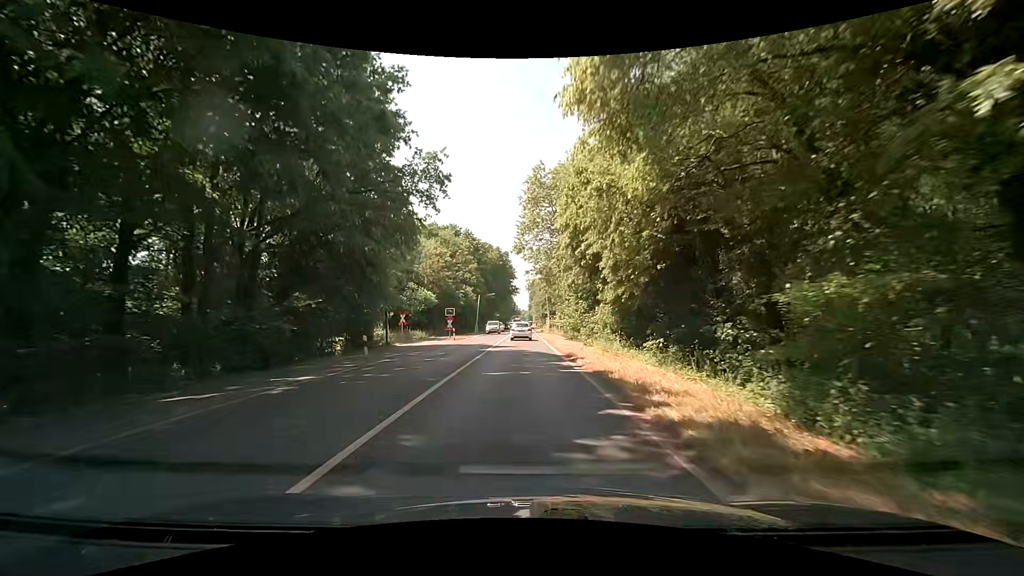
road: secondary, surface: asphalt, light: Day
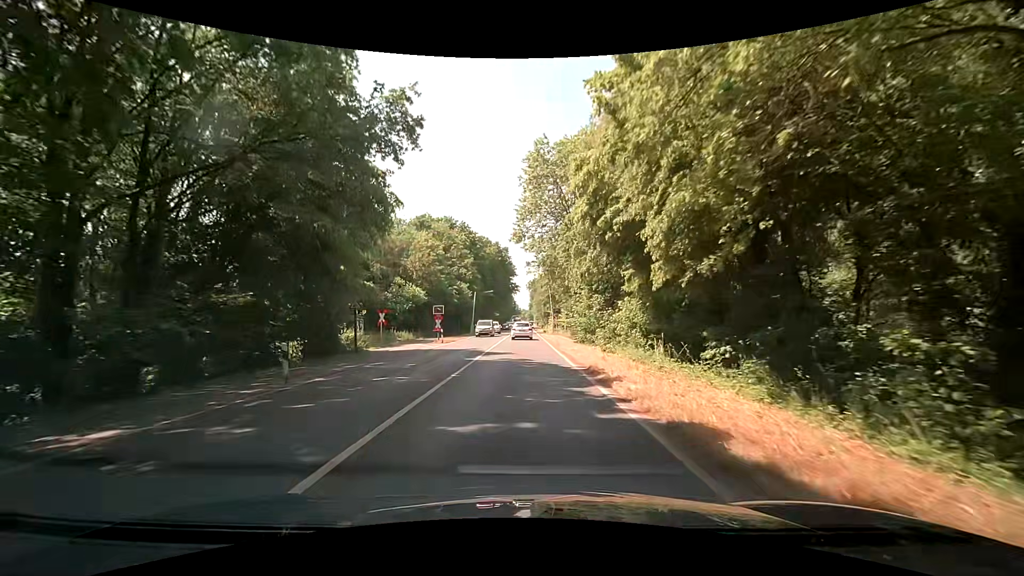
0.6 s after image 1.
(-0.3, +7.0) m; -2°
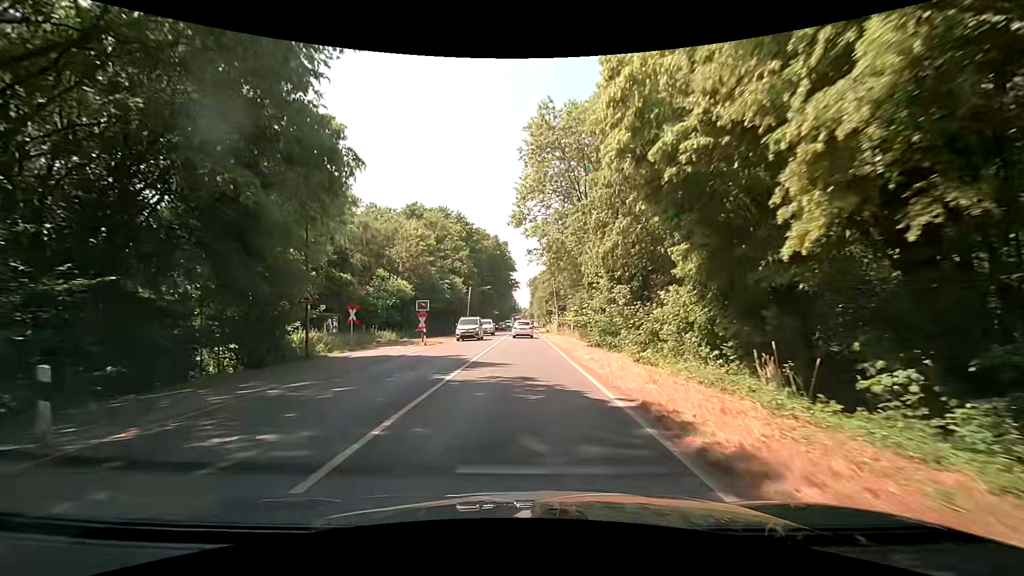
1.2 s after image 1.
(0.0, +6.8) m; 0°
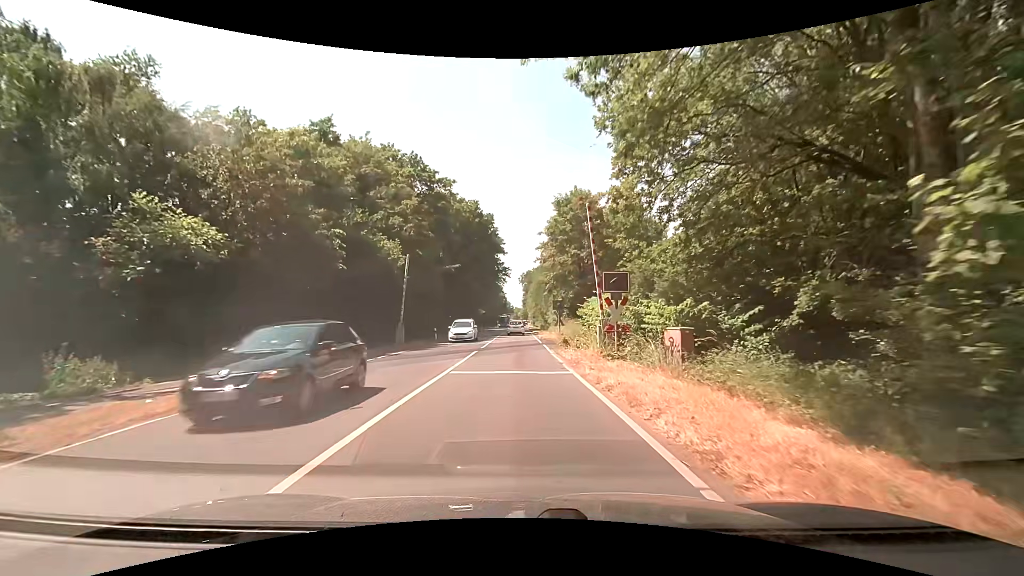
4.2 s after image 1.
(+0.3, +30.0) m; +1°
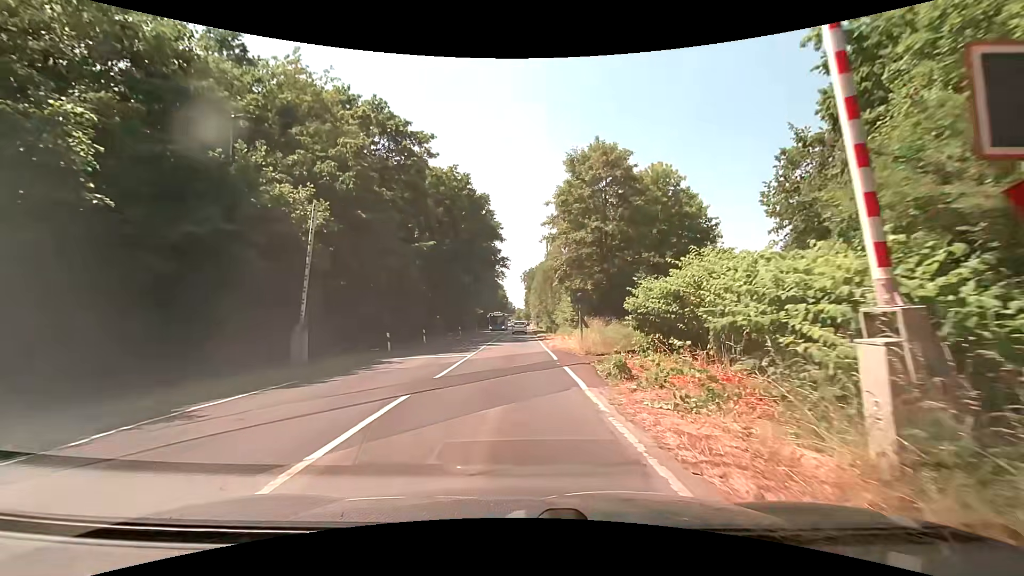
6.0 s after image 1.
(0.0, +14.1) m; +1°
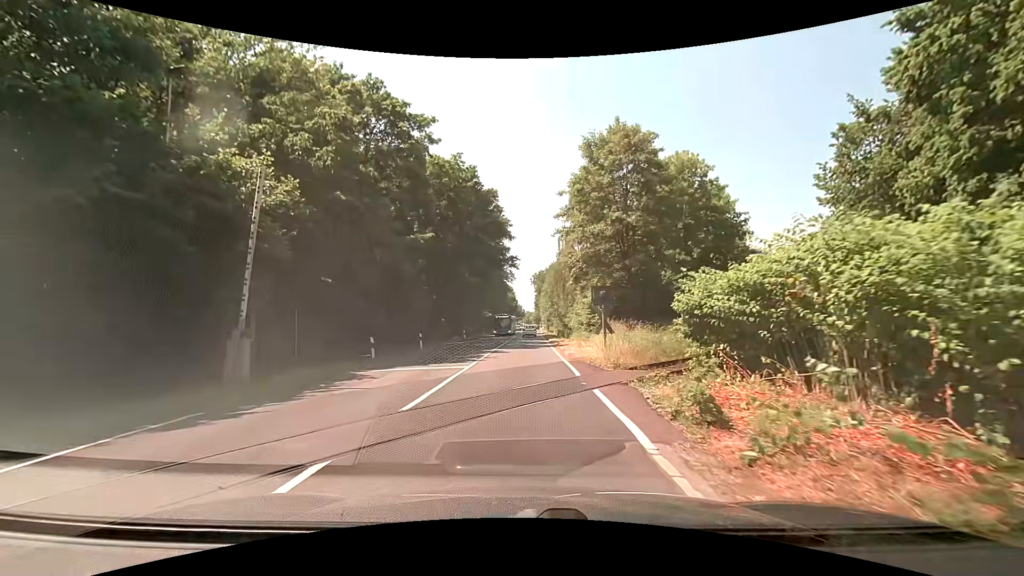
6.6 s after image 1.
(-0.1, +4.4) m; -3°
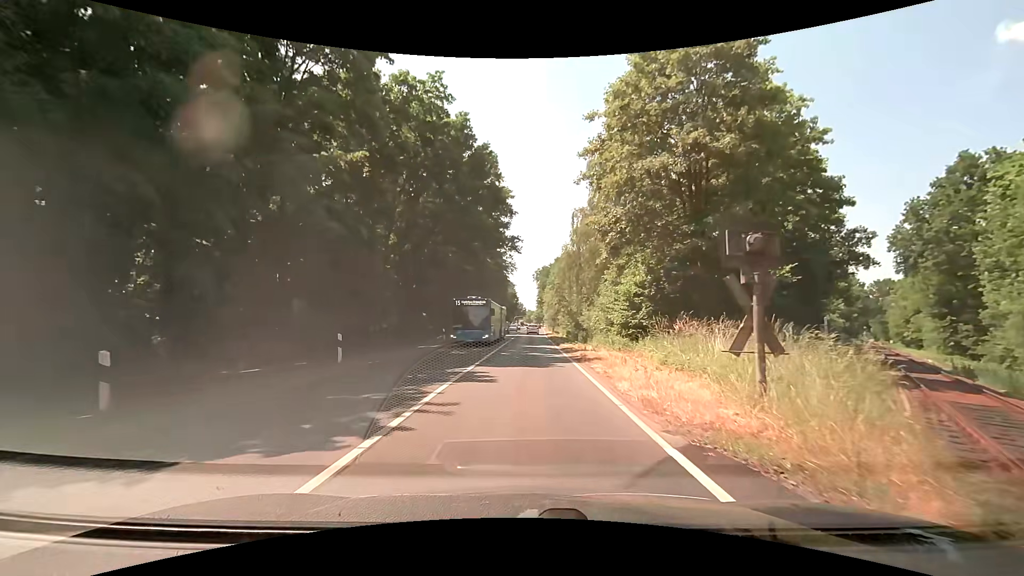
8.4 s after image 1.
(+0.1, +13.8) m; 0°
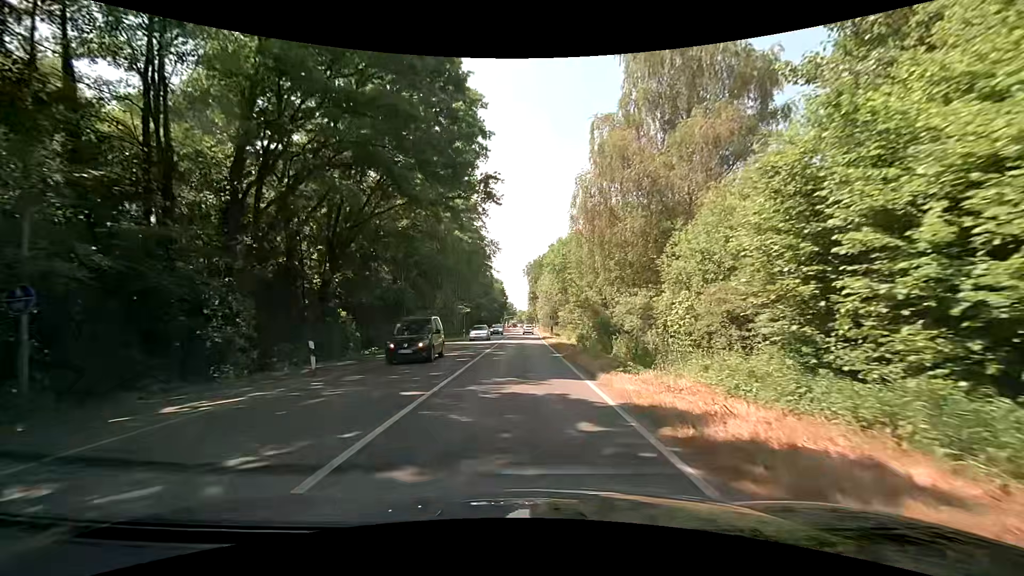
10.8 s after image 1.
(+0.6, +21.8) m; +2°
(0, +10) (0, +20) (0, +30) (0, +40) (0, +50) (0, +60) (0, +70) (0, +80) (+1, +90) (+1, +100) m
